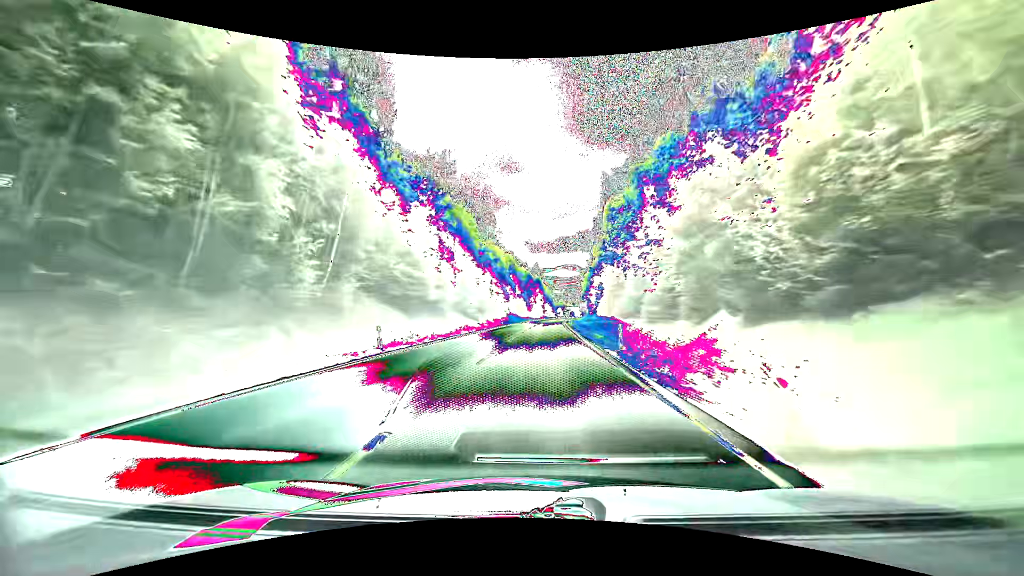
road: primary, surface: asphalt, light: Day
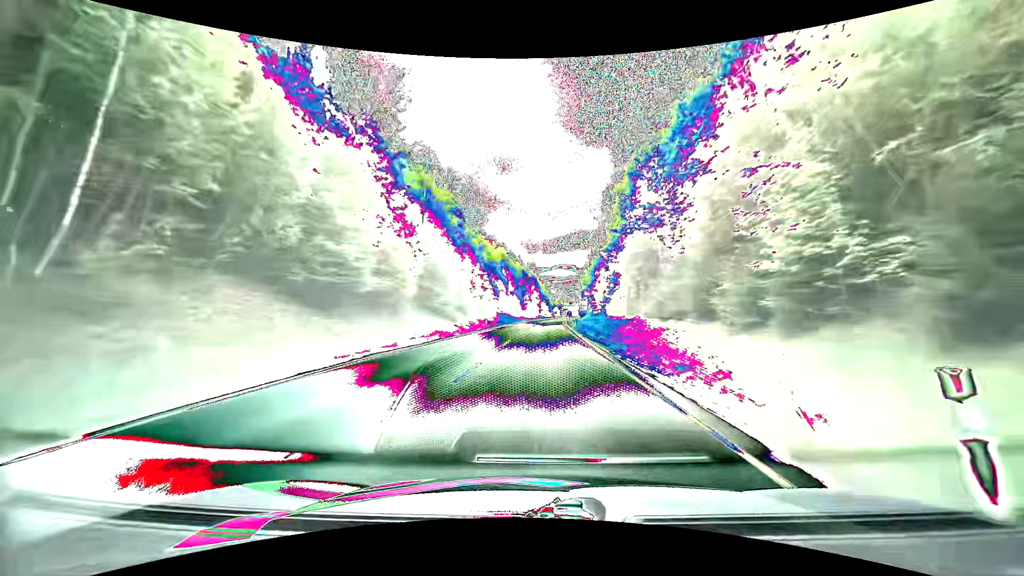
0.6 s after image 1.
(+0.1, +15.6) m; 0°
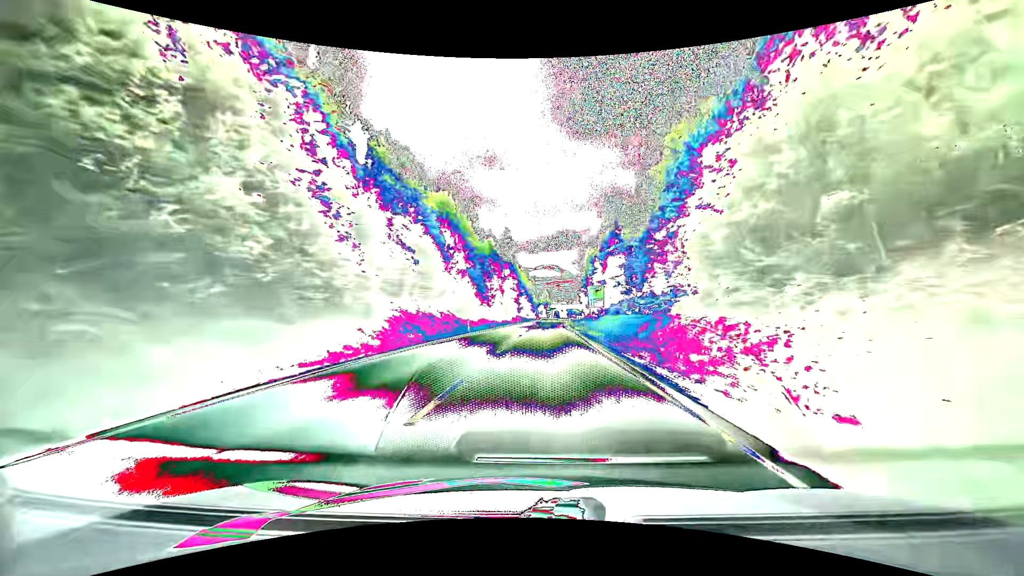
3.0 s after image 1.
(+1.2, +62.9) m; +2°
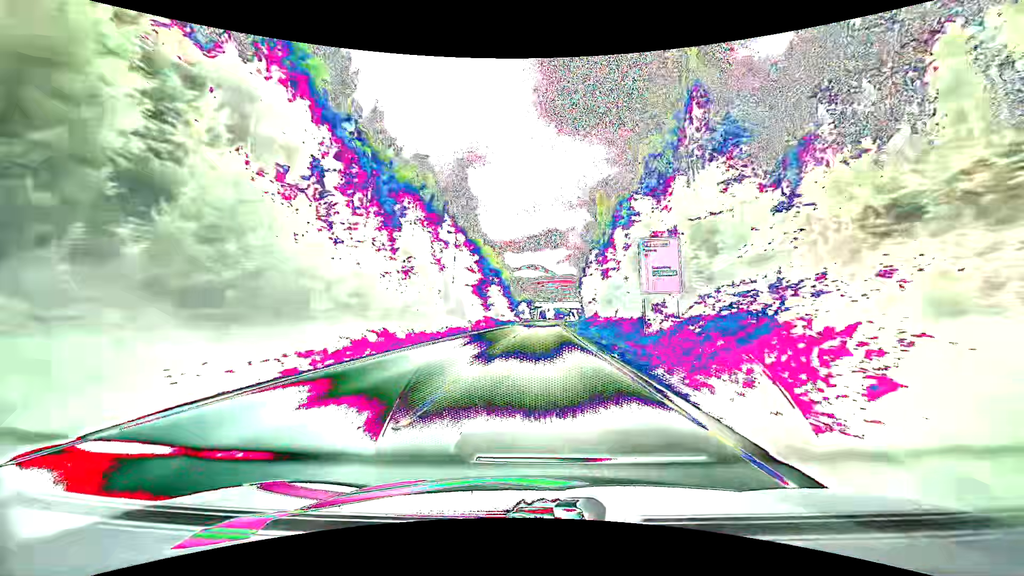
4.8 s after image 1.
(+0.8, +47.5) m; +2°
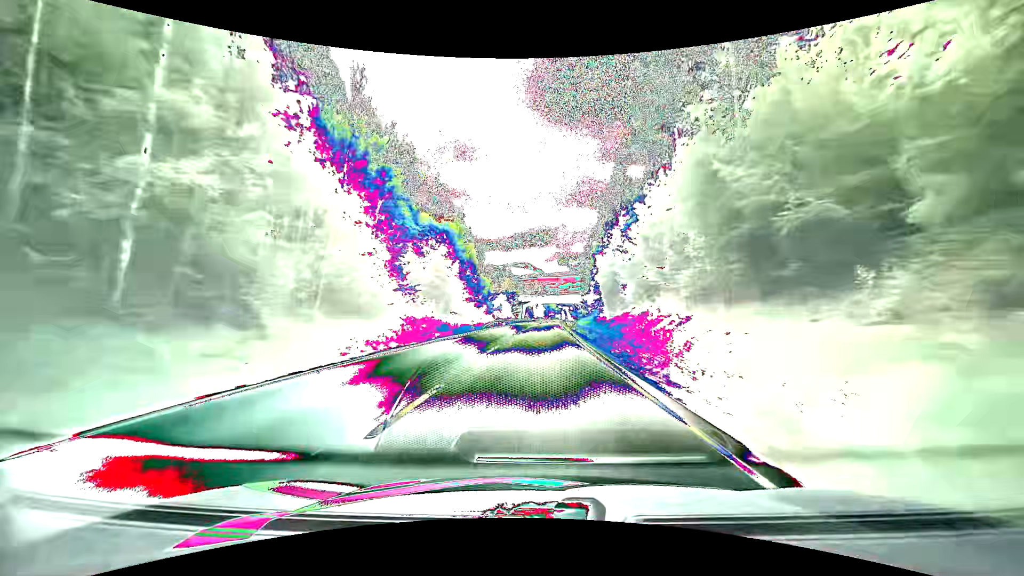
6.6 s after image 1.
(+0.6, +47.9) m; +1°
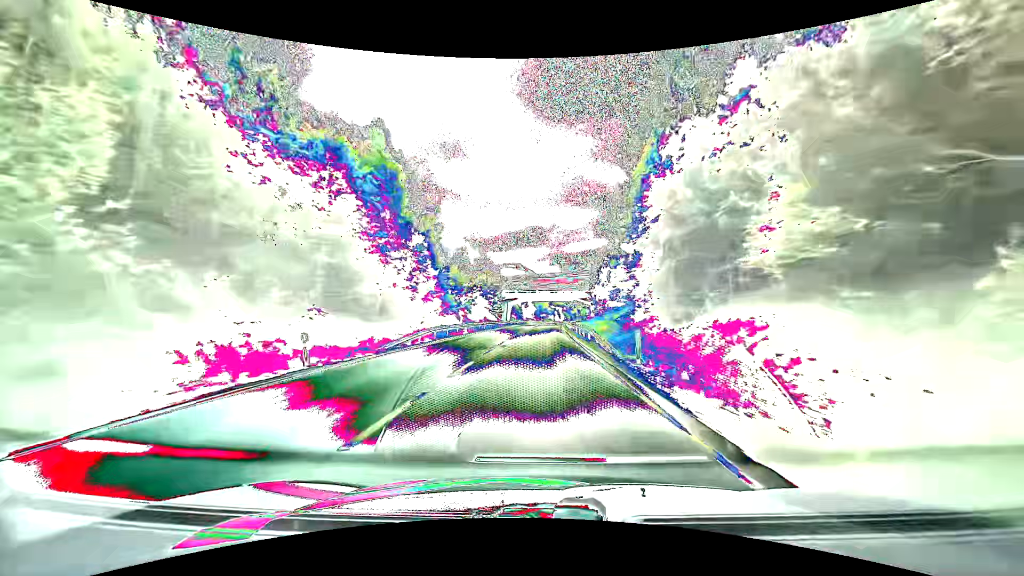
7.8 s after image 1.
(+0.5, +32.1) m; +1°
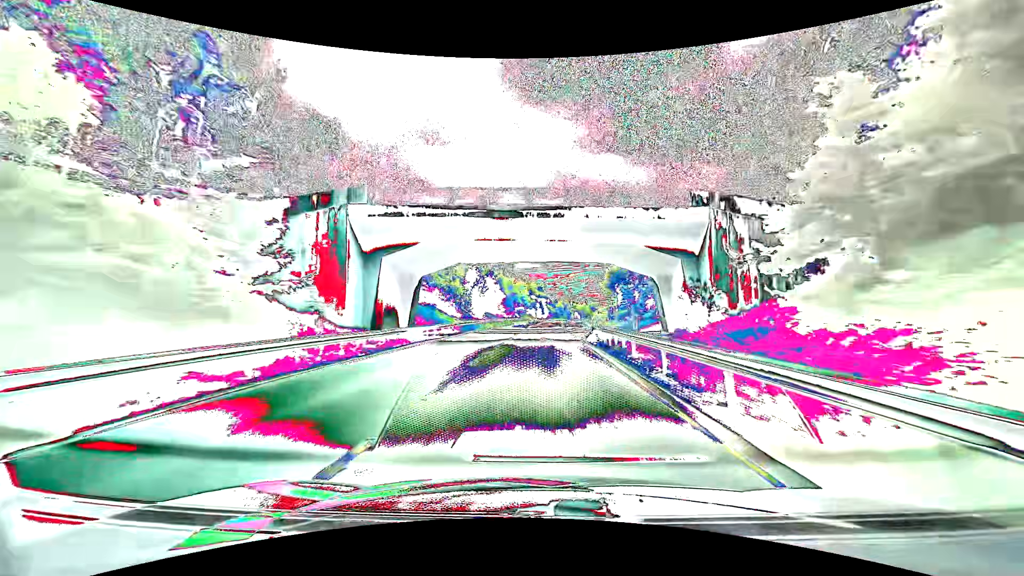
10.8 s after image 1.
(+1.7, +81.0) m; +3°
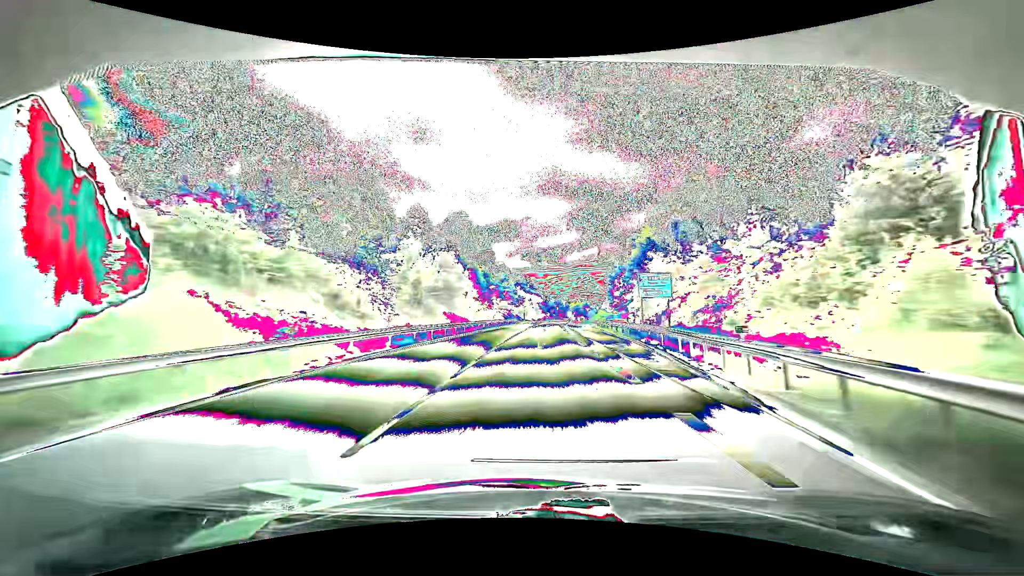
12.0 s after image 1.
(+0.3, +32.8) m; +1°
(0, +10) (0, +20) (0, +30) (0, +40) (0, +50) (+1, +60) (+1, +70) (+1, +80) (+2, +90) (+2, +100) m
